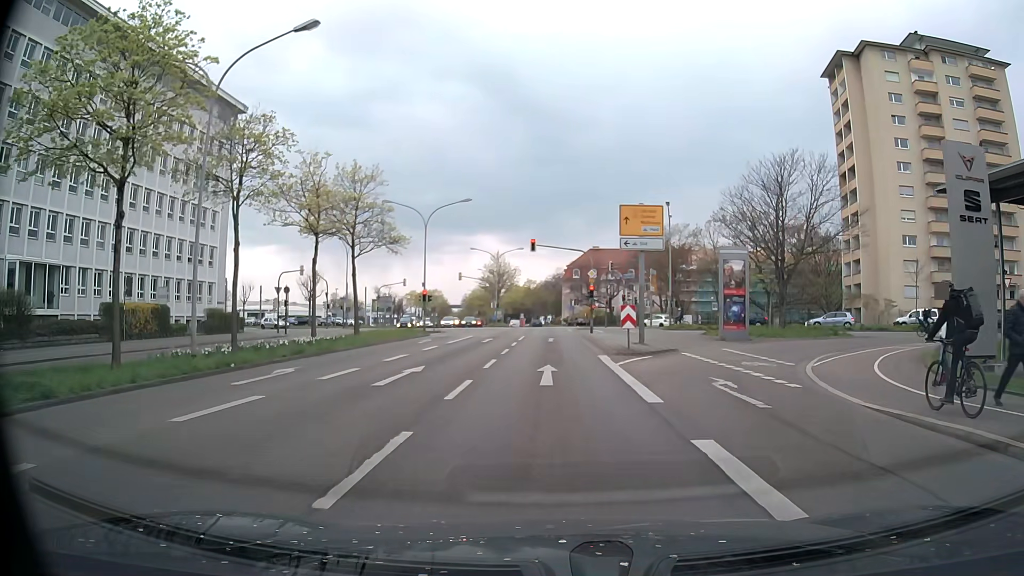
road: primary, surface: asphalt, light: Day
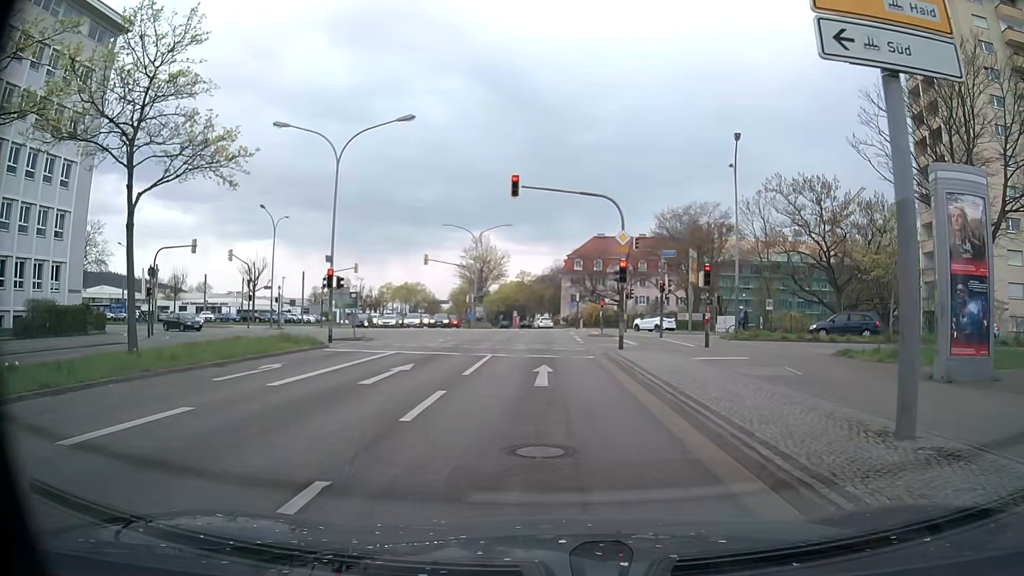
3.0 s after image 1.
(-0.1, +20.4) m; 0°
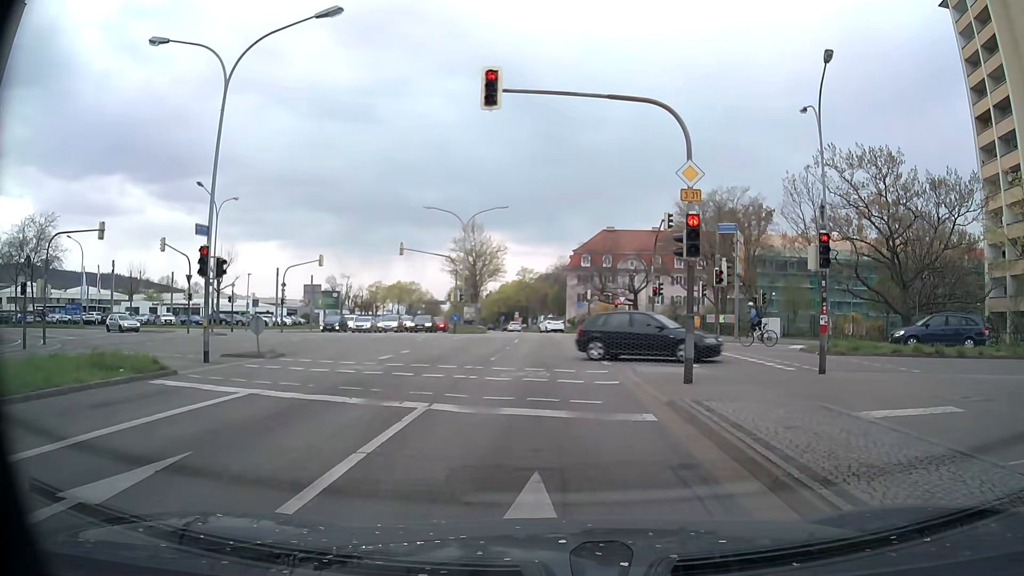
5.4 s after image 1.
(0.0, +11.1) m; 0°
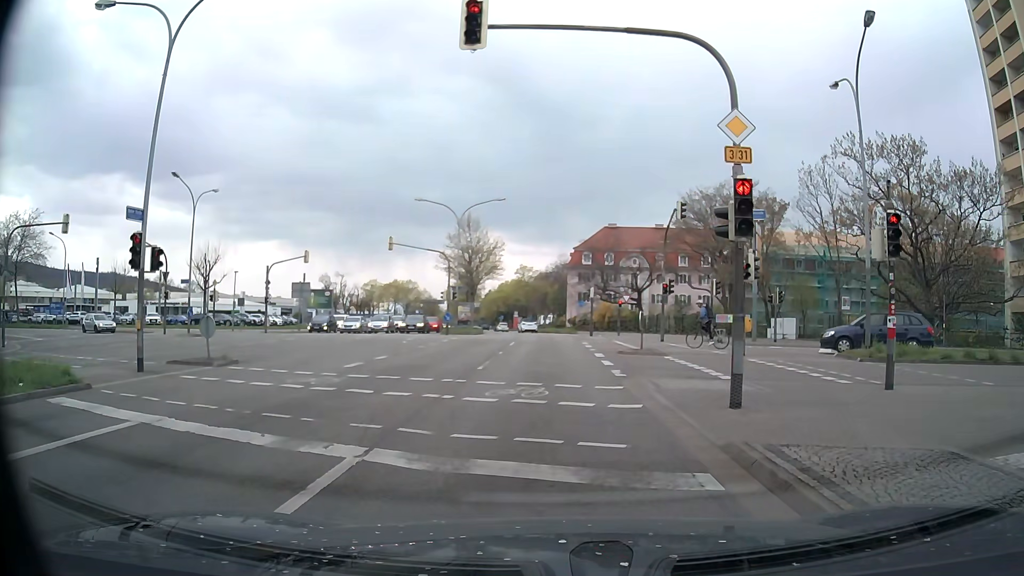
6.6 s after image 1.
(0.0, +3.2) m; 0°
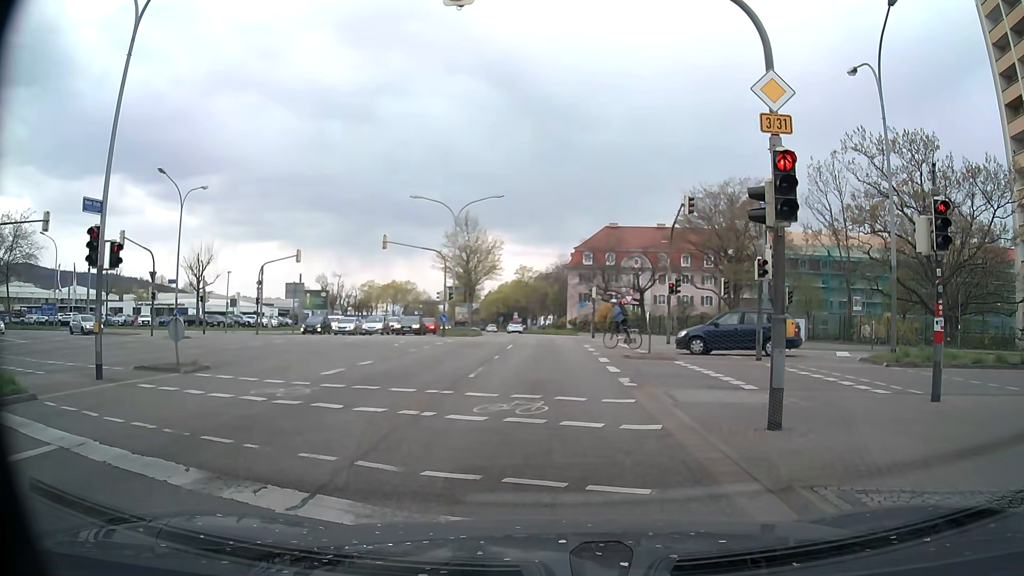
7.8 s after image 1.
(0.0, +1.6) m; 0°
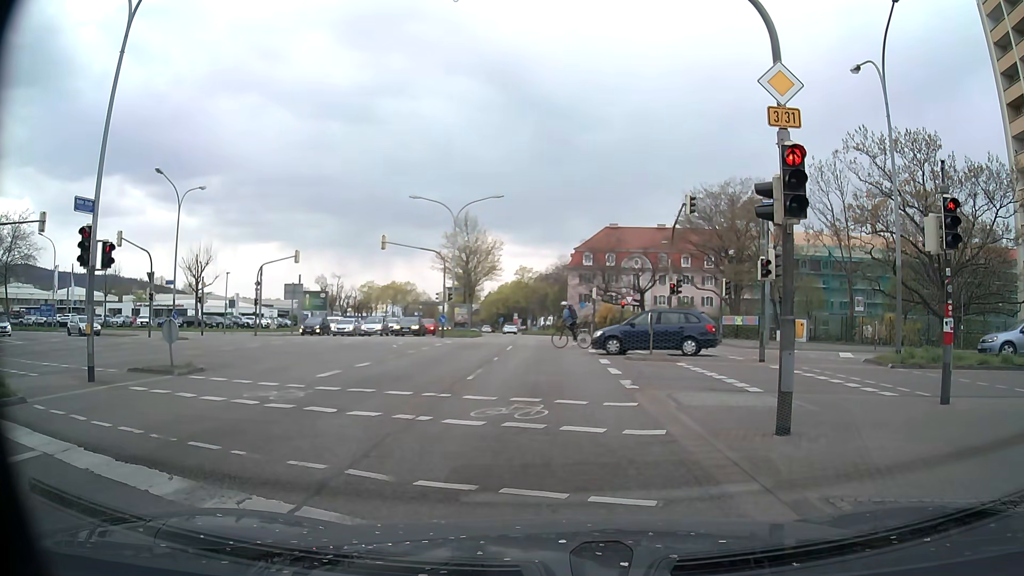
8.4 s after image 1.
(0.0, +0.3) m; 0°
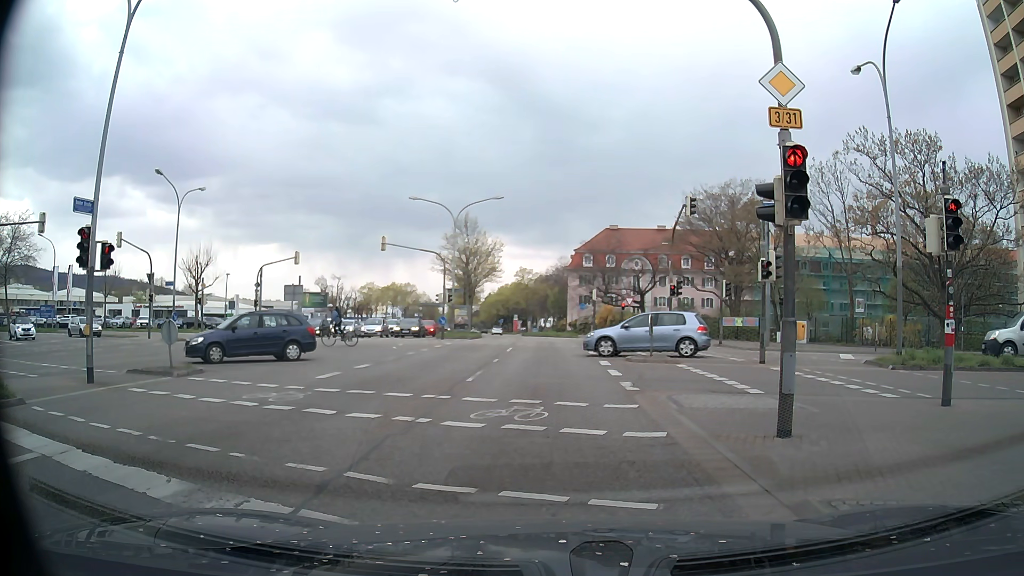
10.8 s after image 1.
(0.0, +0.1) m; 0°
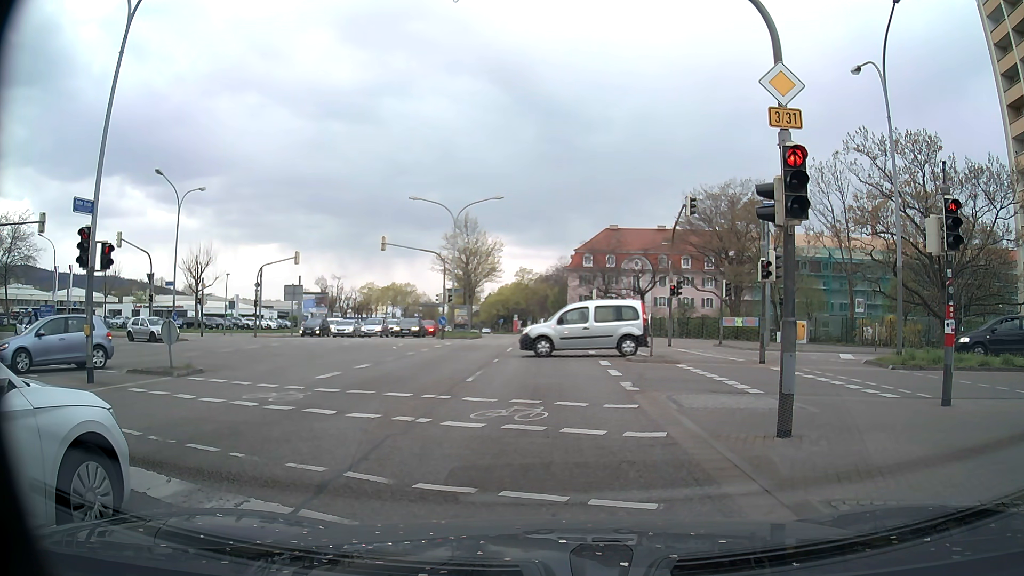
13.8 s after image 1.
(0.0, 0.0) m; 0°
(0, +10) (0, +20) (0, +30) (0, +40) (0, +50) (-1, +60) (-2, +70) (-3, +80) (-4, +90) (-6, +100) m
